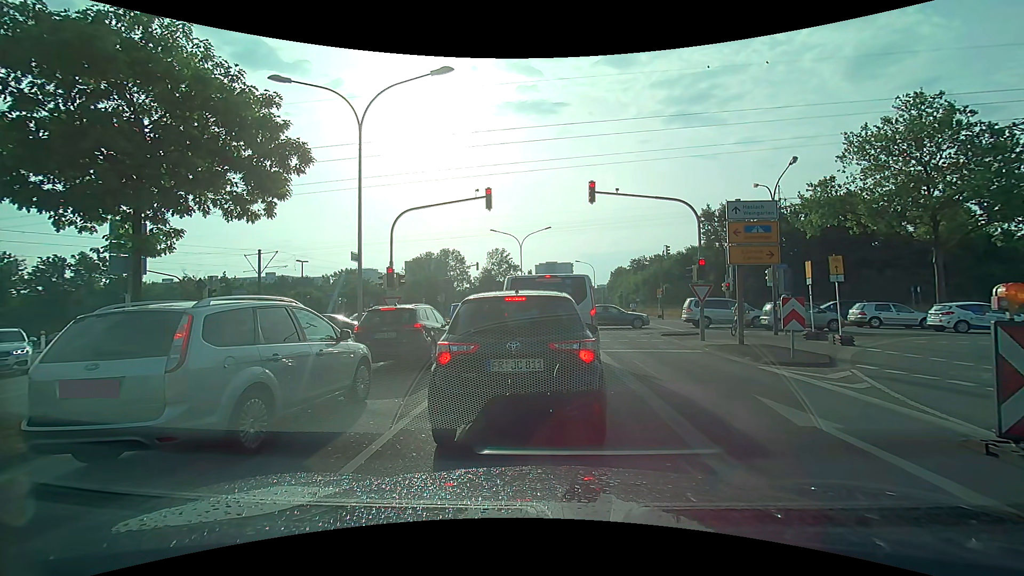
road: secondary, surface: asphalt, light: Day
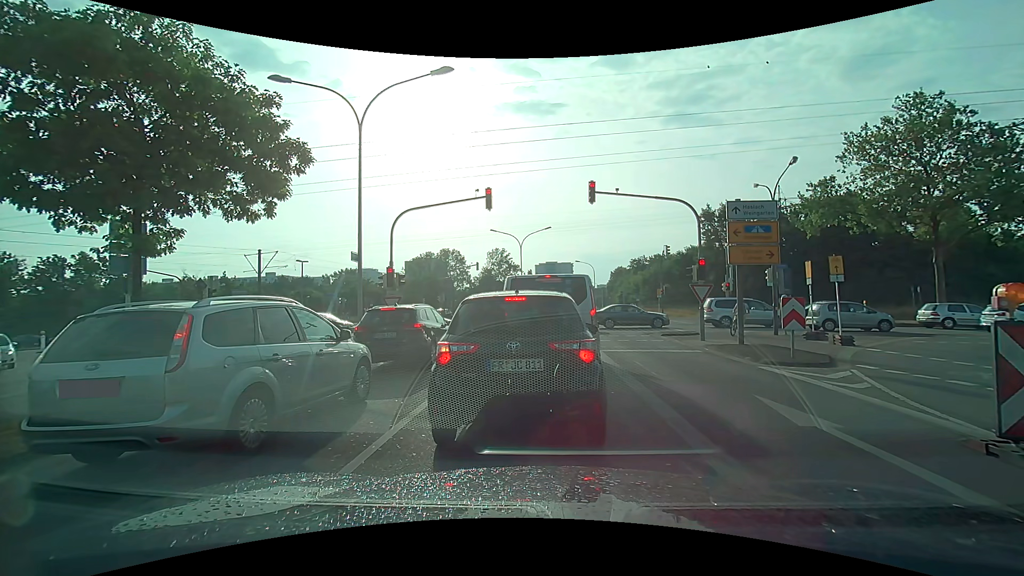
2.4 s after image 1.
(0.0, 0.0) m; 0°
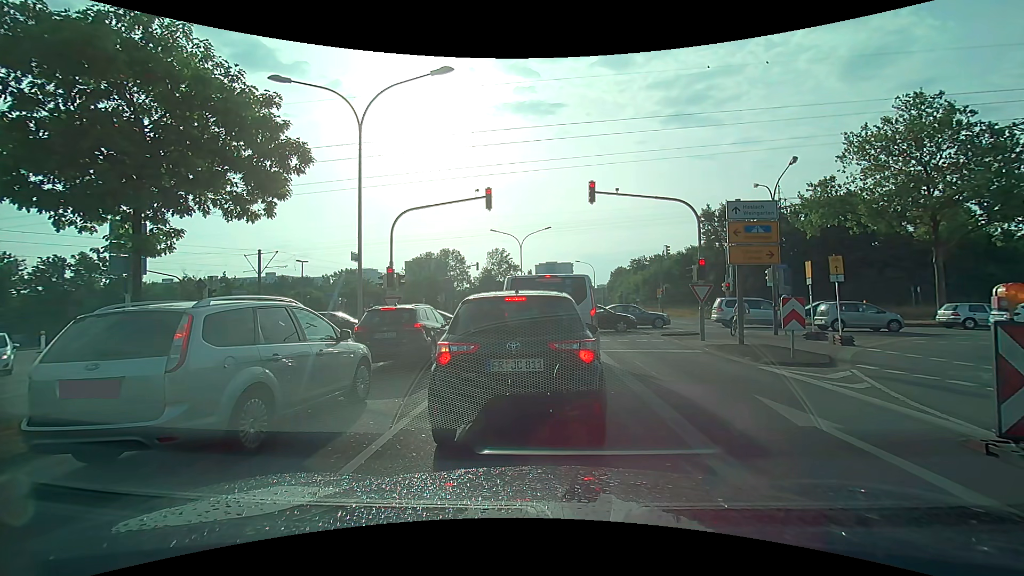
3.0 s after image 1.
(0.0, 0.0) m; 0°
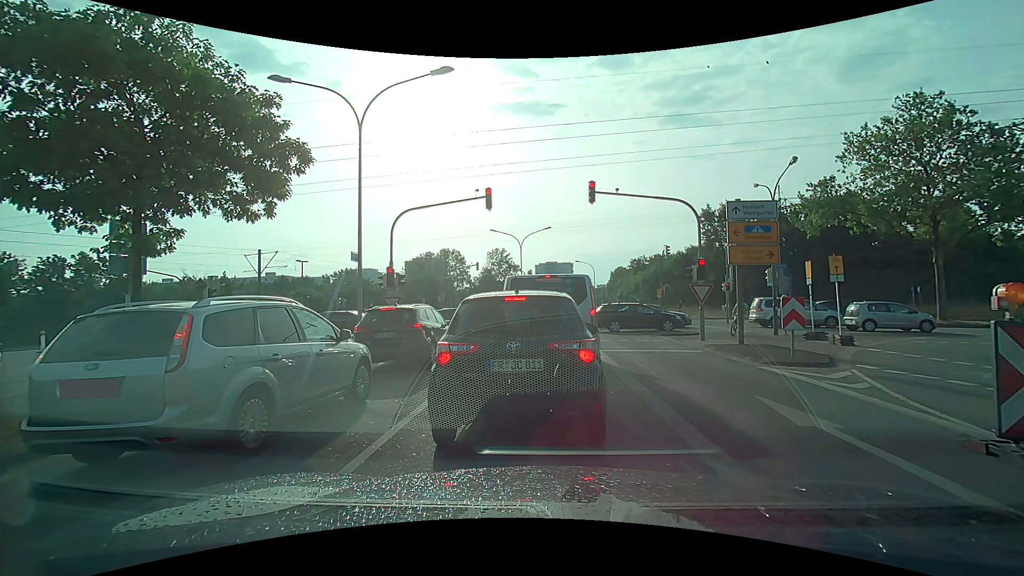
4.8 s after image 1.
(0.0, 0.0) m; 0°
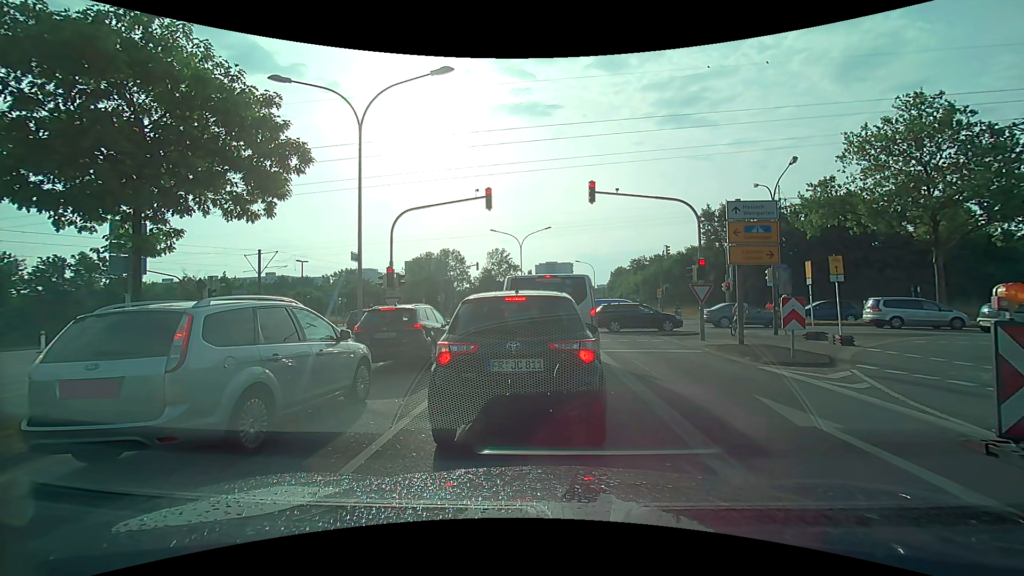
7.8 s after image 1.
(0.0, 0.0) m; 0°
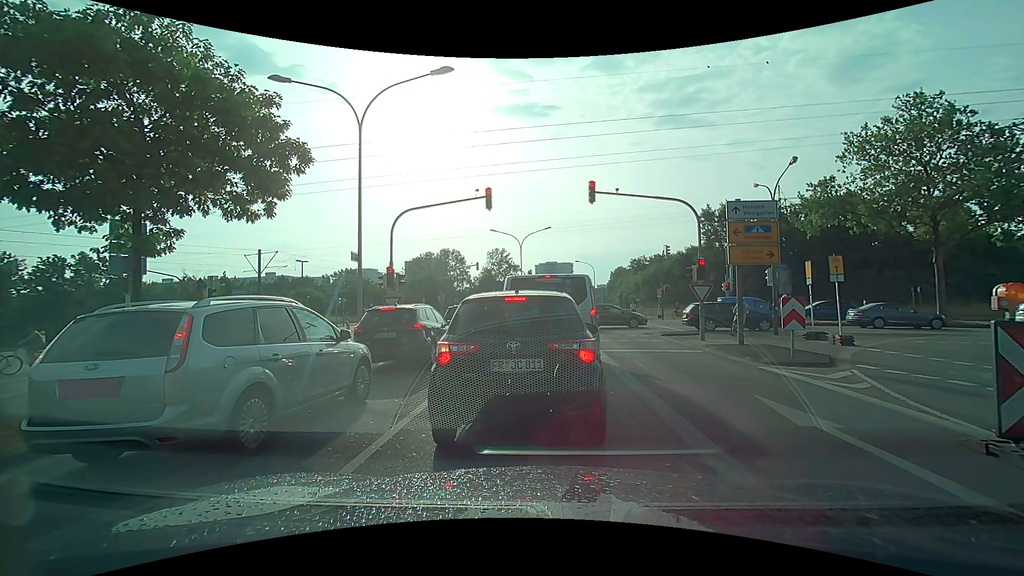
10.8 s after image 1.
(0.0, 0.0) m; 0°
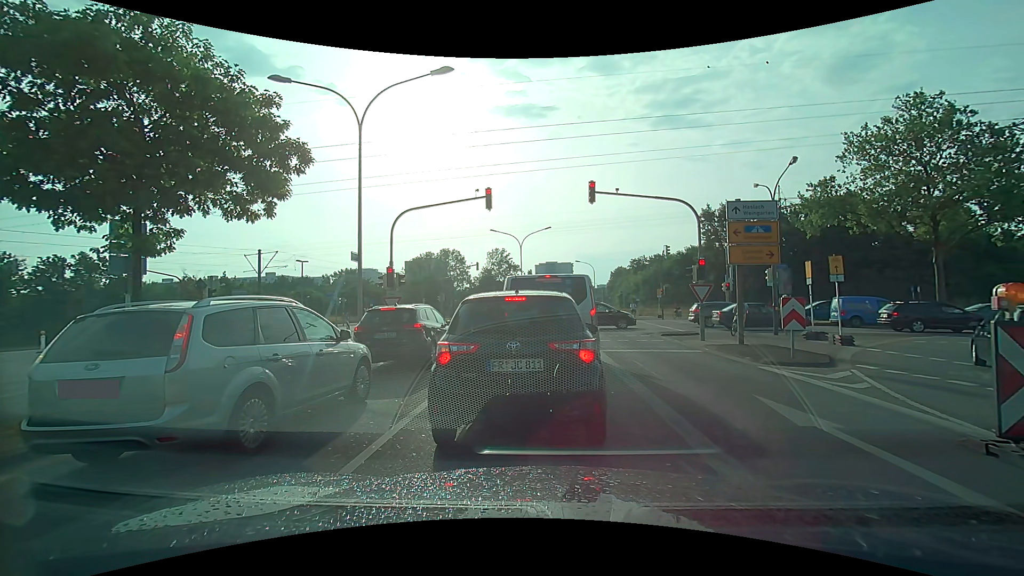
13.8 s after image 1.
(0.0, 0.0) m; 0°
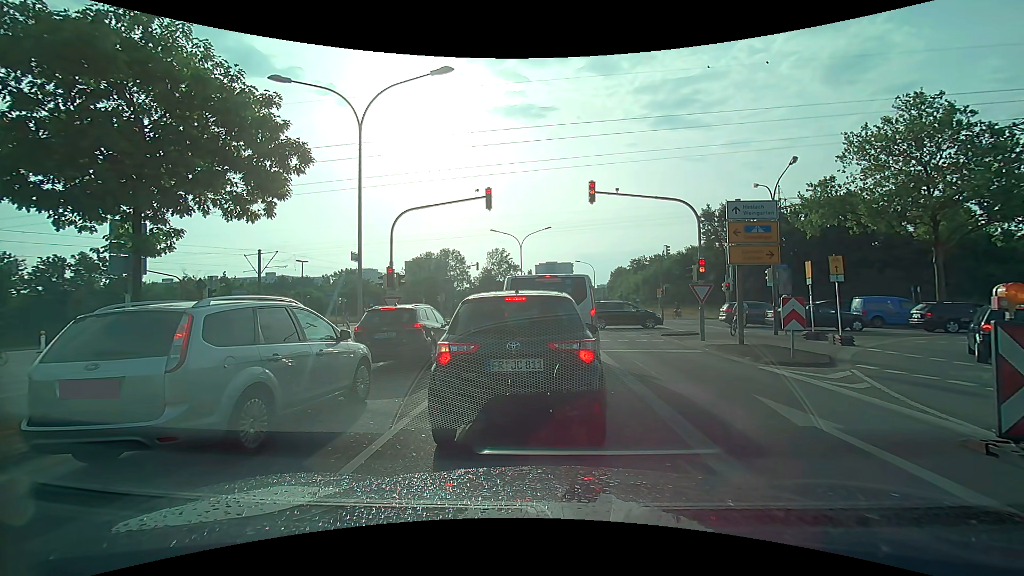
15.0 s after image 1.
(0.0, 0.0) m; 0°
(0, +10) (+1, +20) (+1, +30) (-2, +40) (-8, +48) (-17, +51) (-27, +52) (-37, +53) (-47, +54) (-57, +55) m
